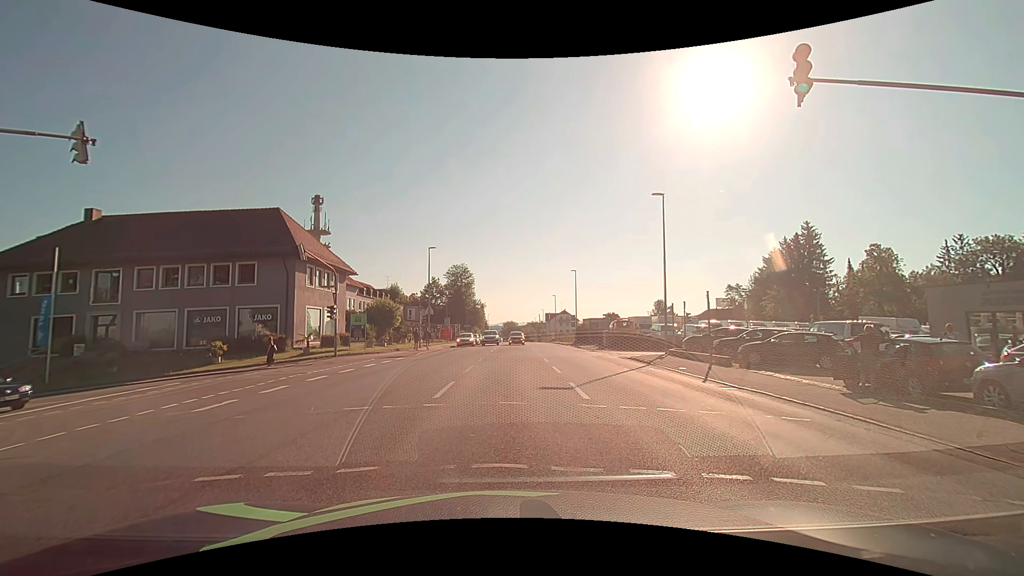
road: tertiary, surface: asphalt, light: Day
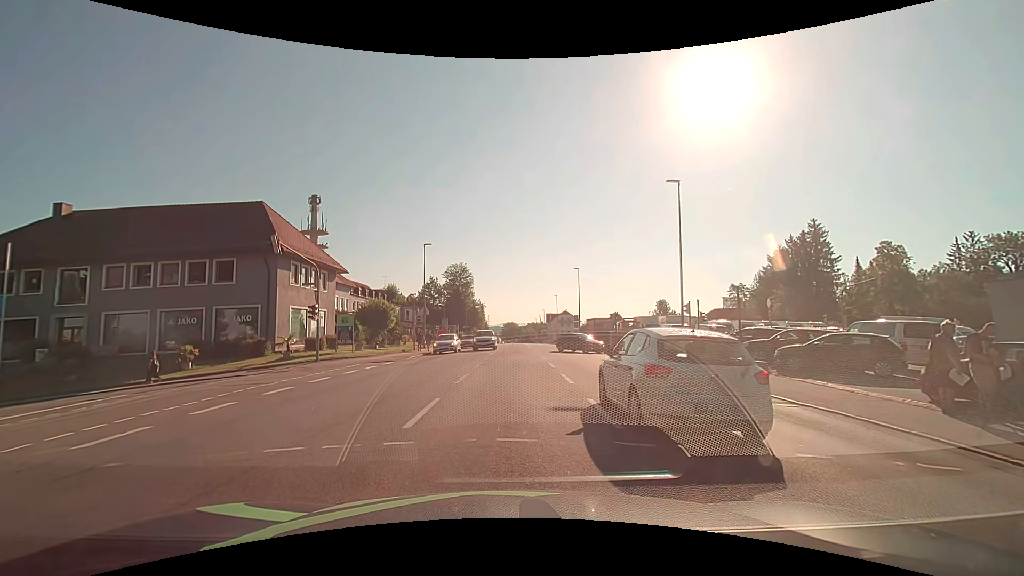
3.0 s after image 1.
(0.0, +3.0) m; +1°
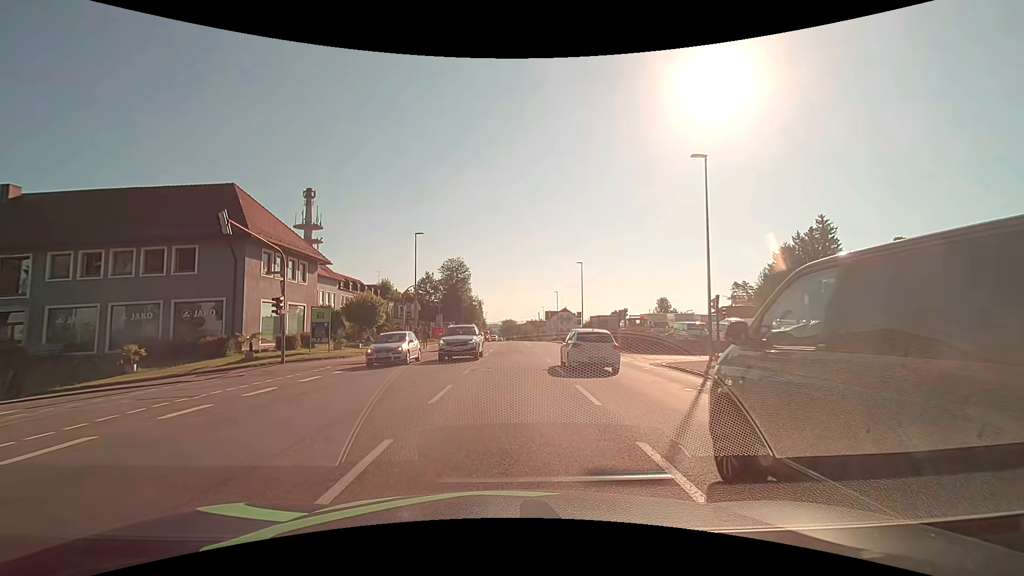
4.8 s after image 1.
(-0.1, +4.1) m; -1°
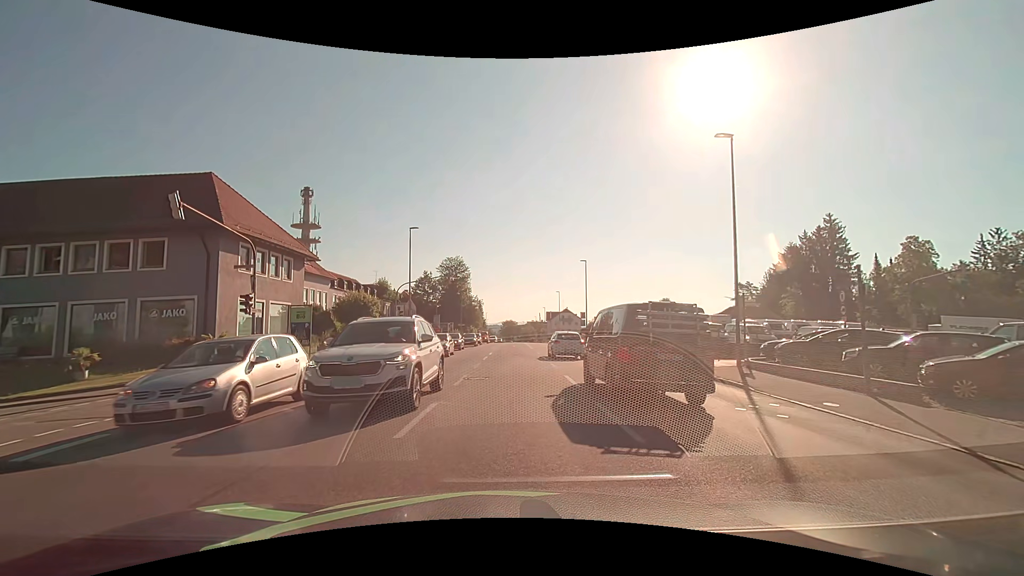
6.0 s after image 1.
(0.0, +2.8) m; +1°
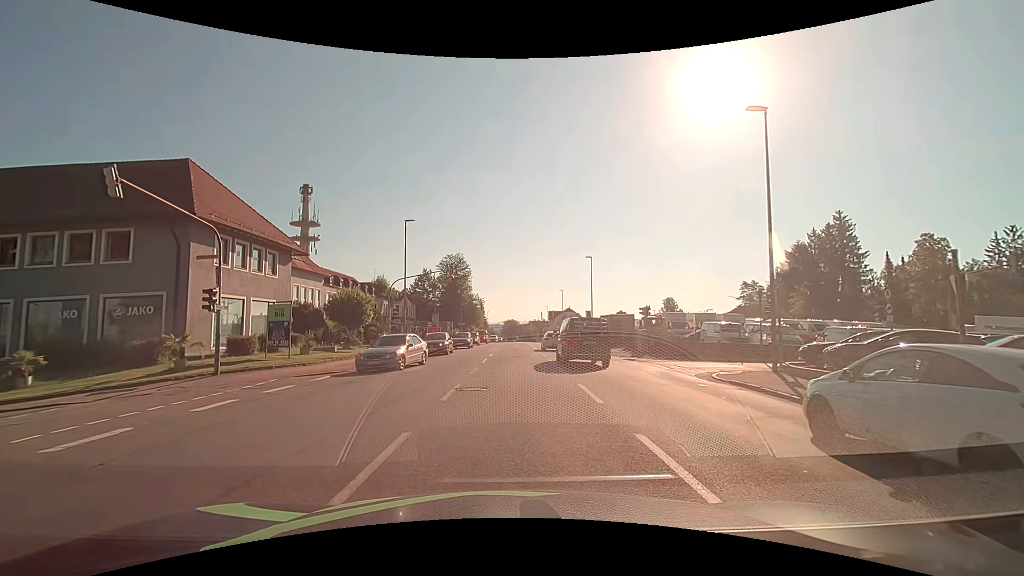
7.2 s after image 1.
(-0.1, +2.7) m; -2°
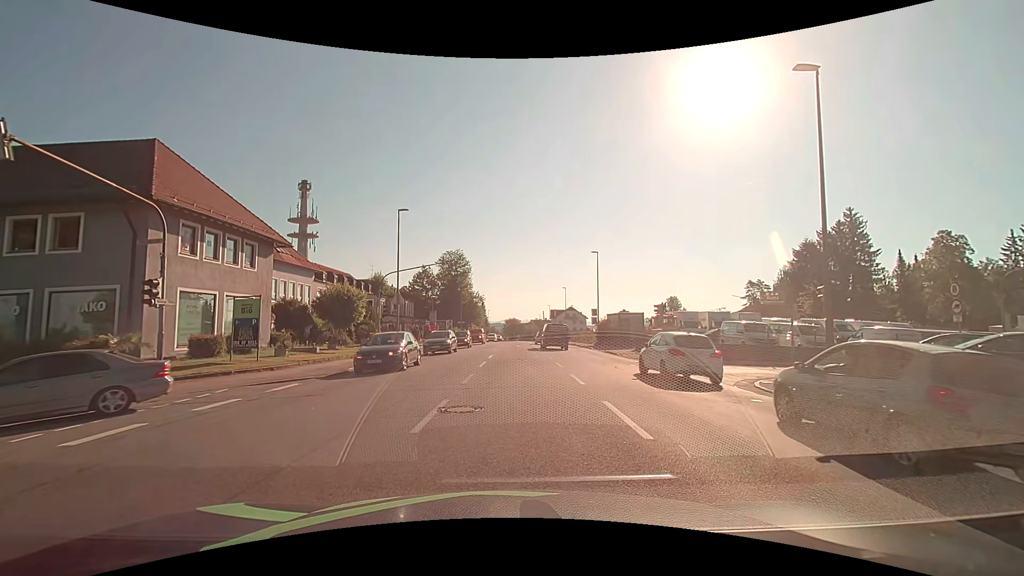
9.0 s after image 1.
(0.0, +3.0) m; 0°
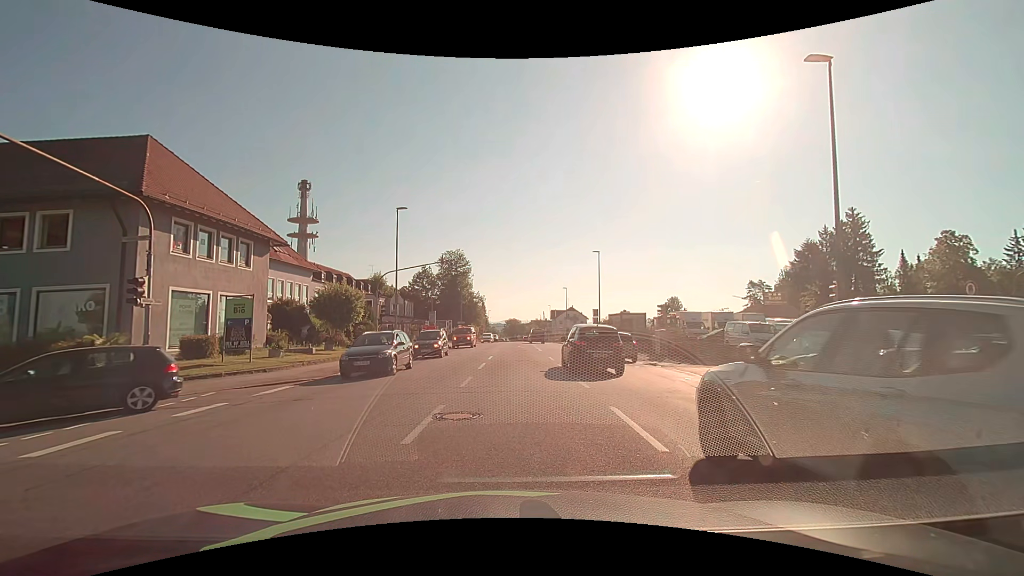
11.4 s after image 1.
(0.0, +0.7) m; 0°
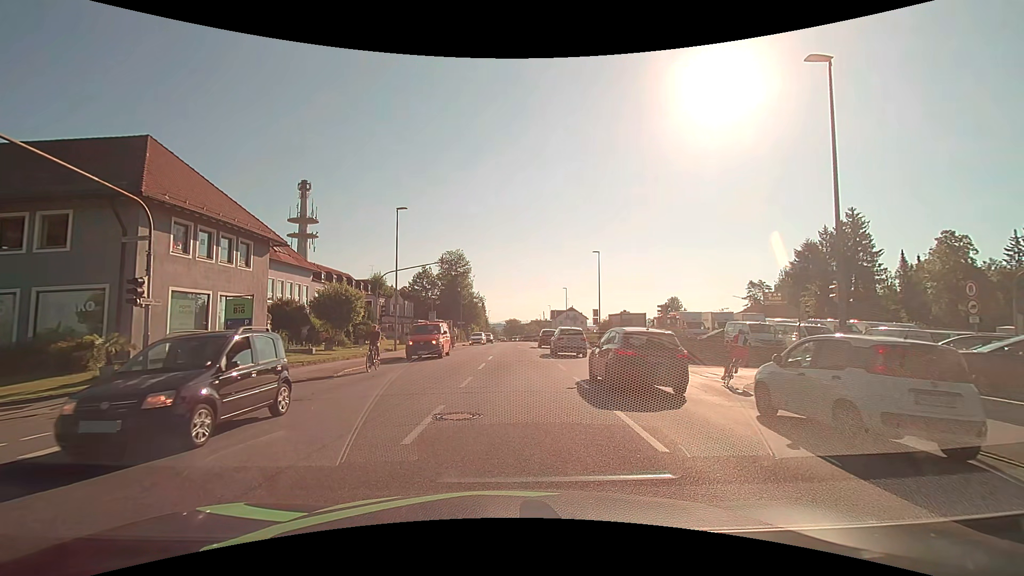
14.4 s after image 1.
(0.0, 0.0) m; 0°
(-4, +9) (-14, +11) (-24, +11) (-34, +11) (-44, +10) (-53, +9) (-63, +6) (-71, 0) (-74, -9) (-76, -19) m
